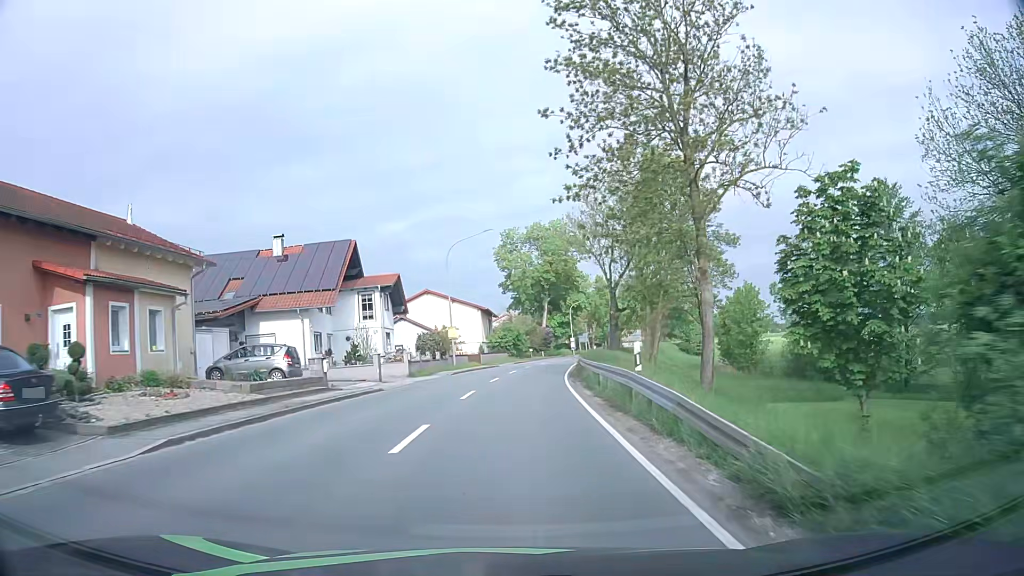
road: primary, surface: asphalt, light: Day
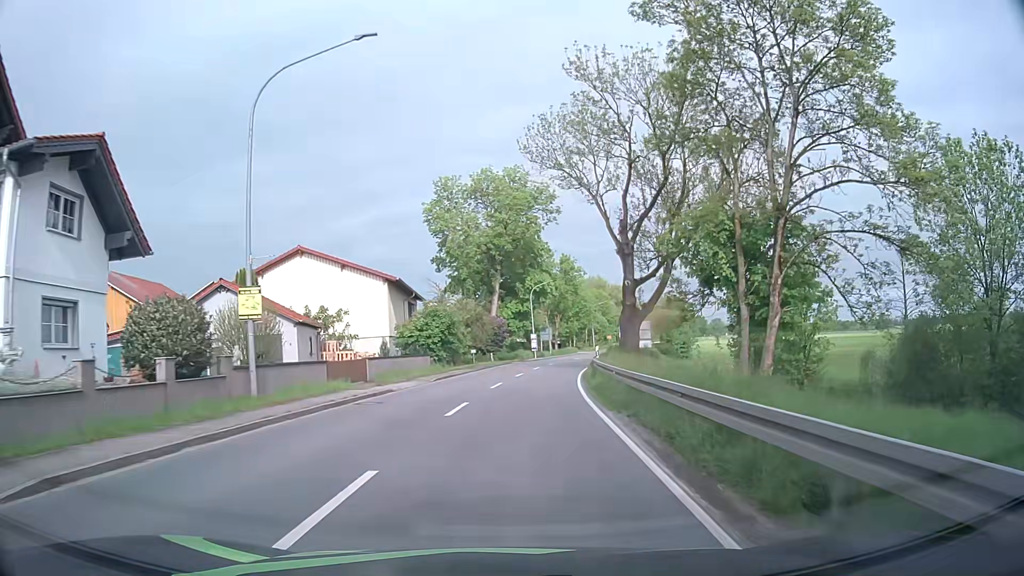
(+1.2, +31.2) m; +4°
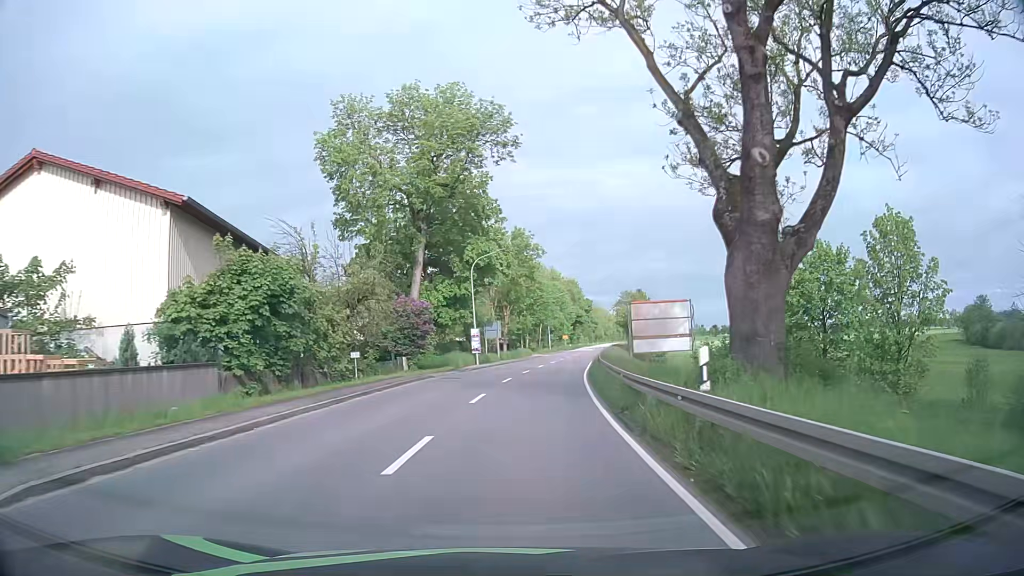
(+1.0, +24.1) m; +5°
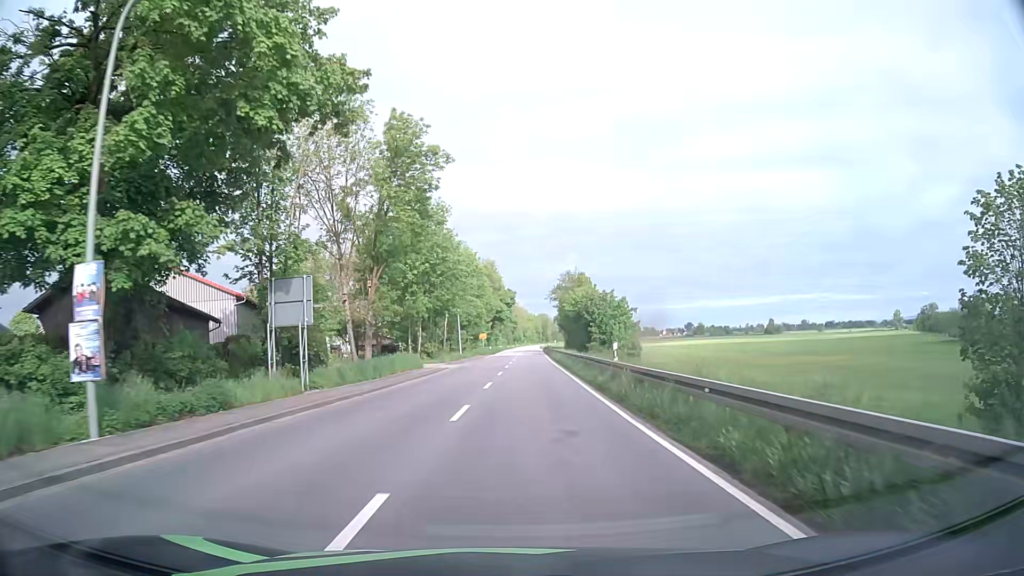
(+2.6, +40.1) m; +7°
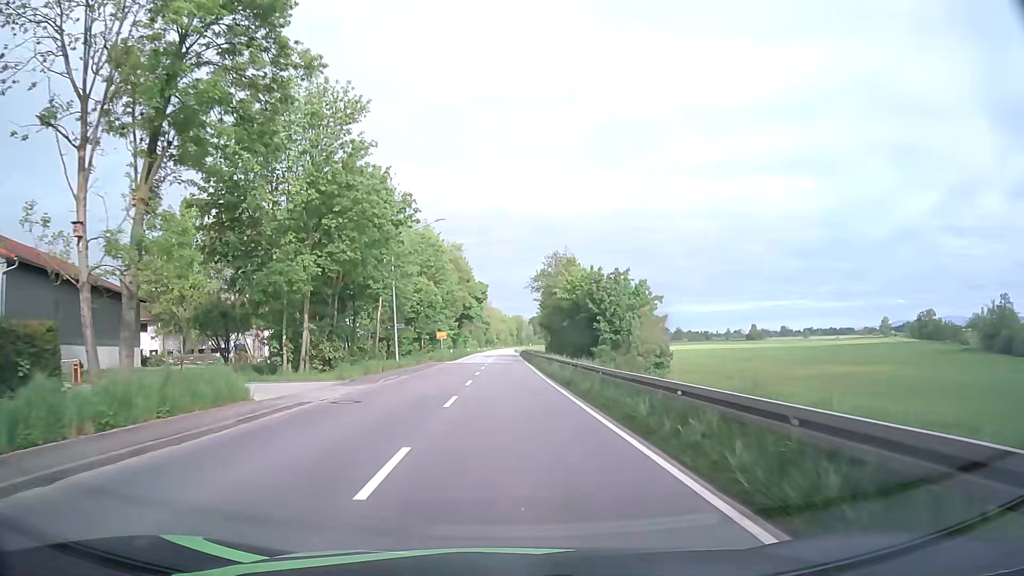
(+0.8, +24.1) m; +3°
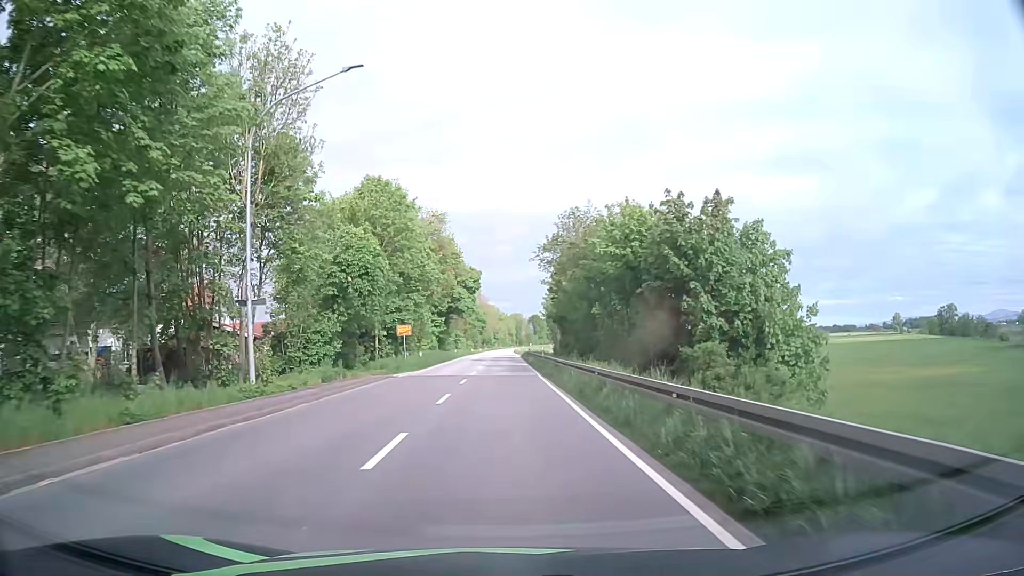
(+0.1, +24.6) m; 0°
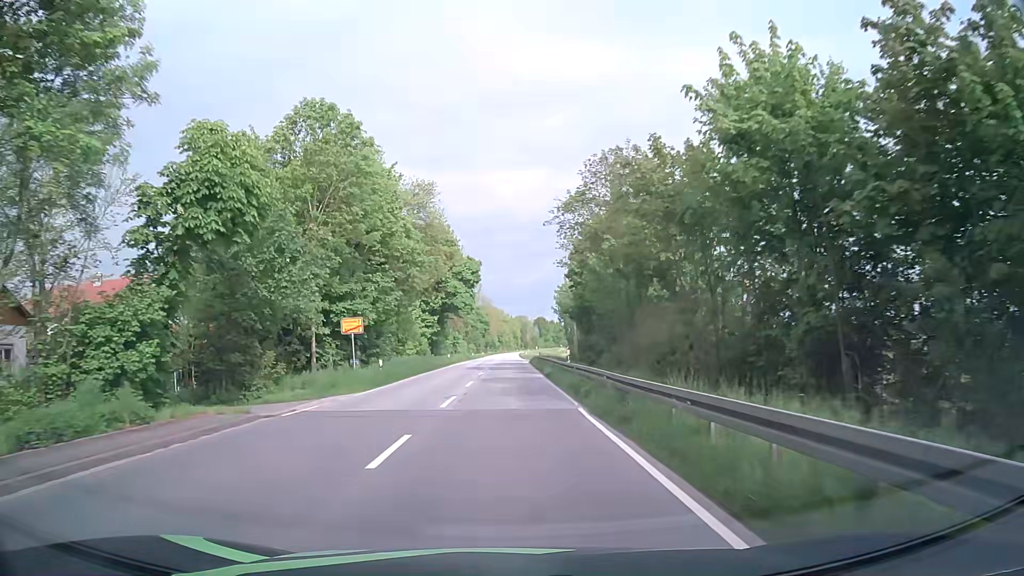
(-0.1, +16.8) m; 0°
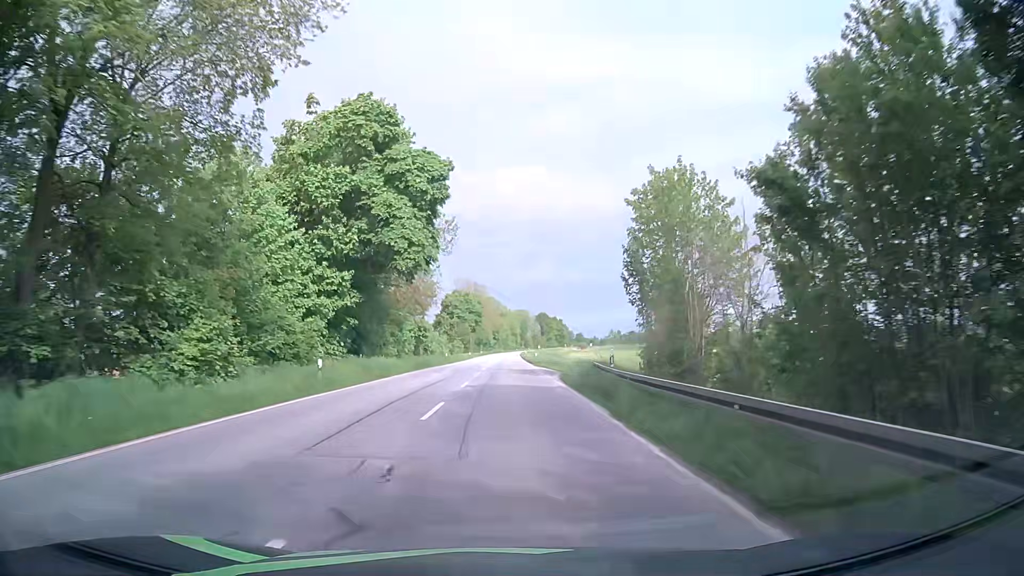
(-0.2, +49.7) m; 0°
(0, +10) (0, +20) (0, +30) (0, +40) (0, +50) (0, +60) (0, +70) (0, +80) (0, +90) (0, +100) m
